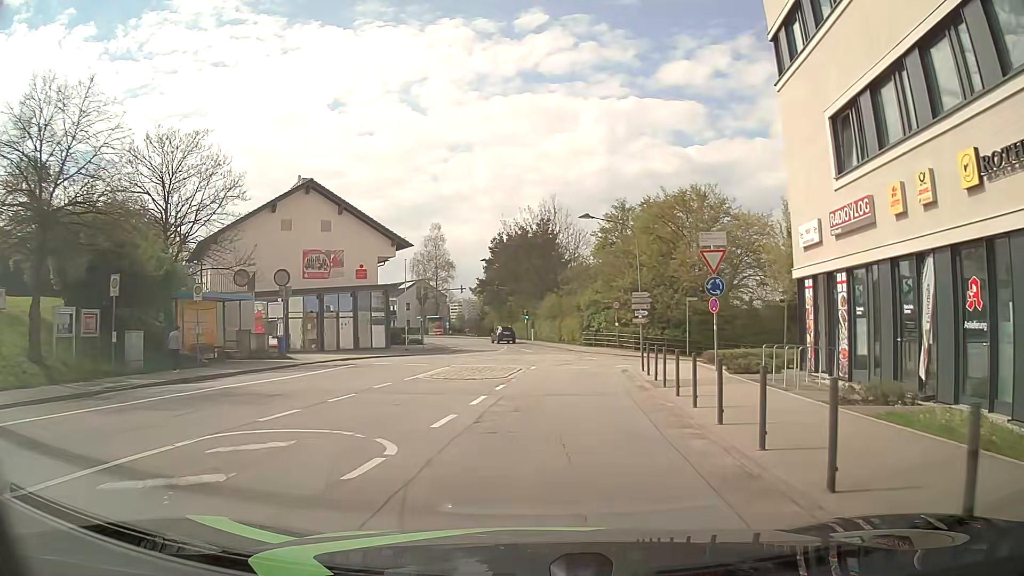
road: unclassified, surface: asphalt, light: Day
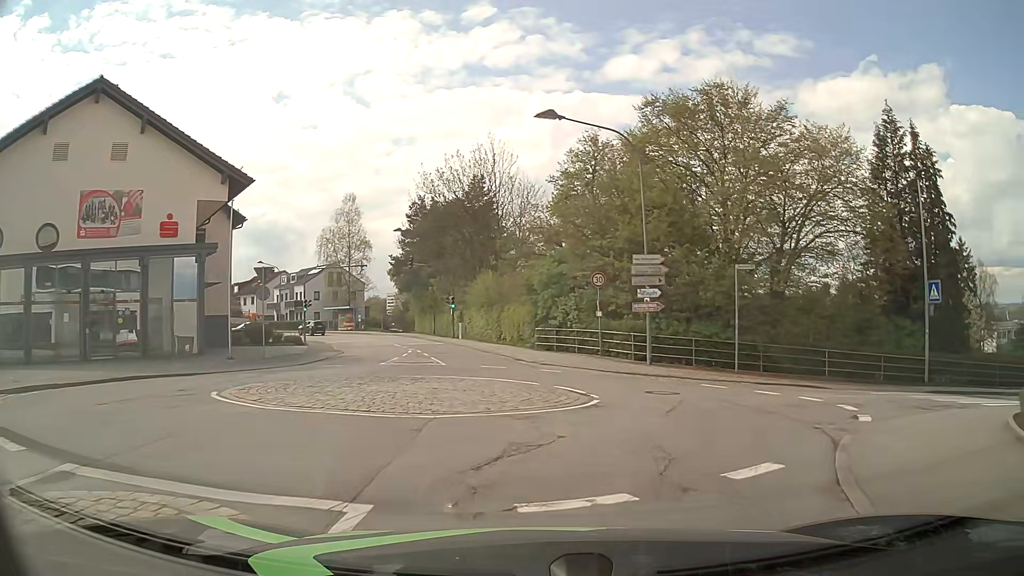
(+1.1, +20.3) m; +4°
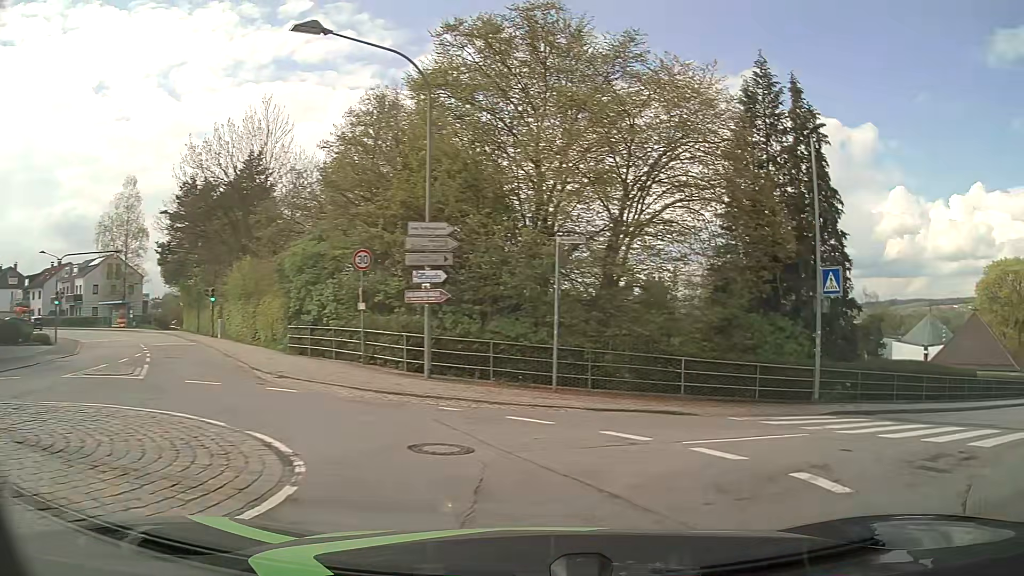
(+1.1, +7.0) m; +20°
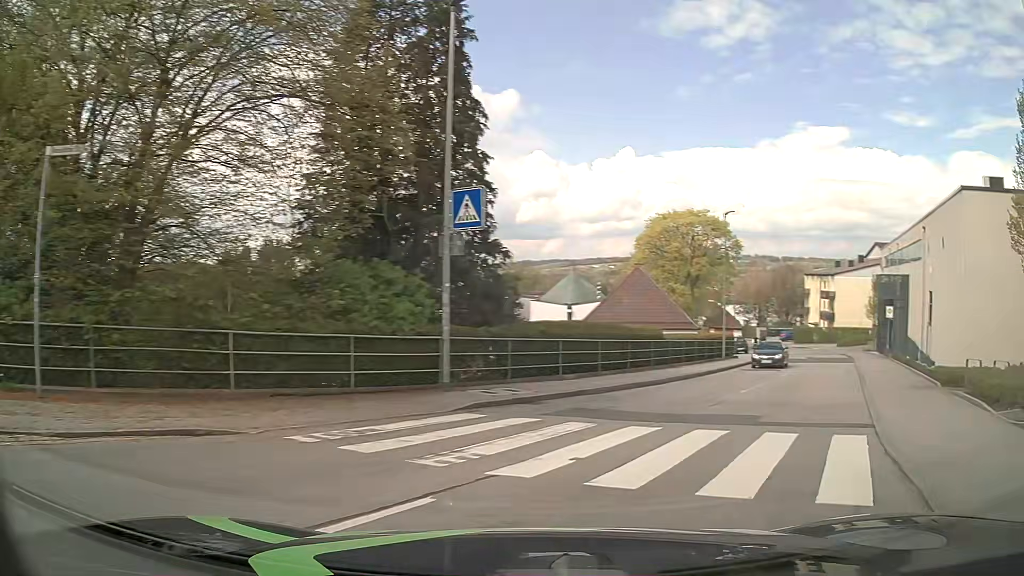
(+1.8, +6.3) m; +33°
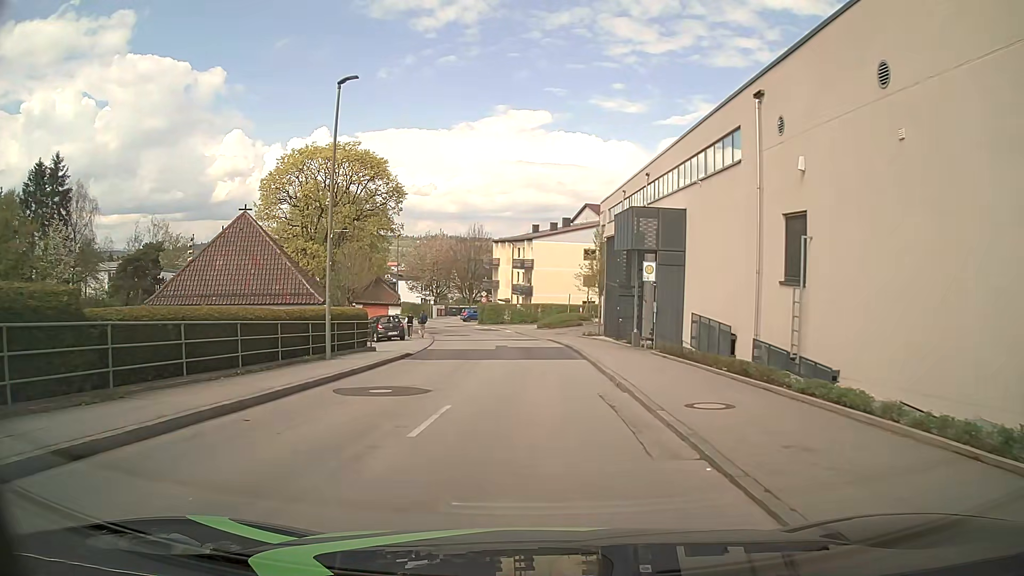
(+6.3, +17.4) m; +26°
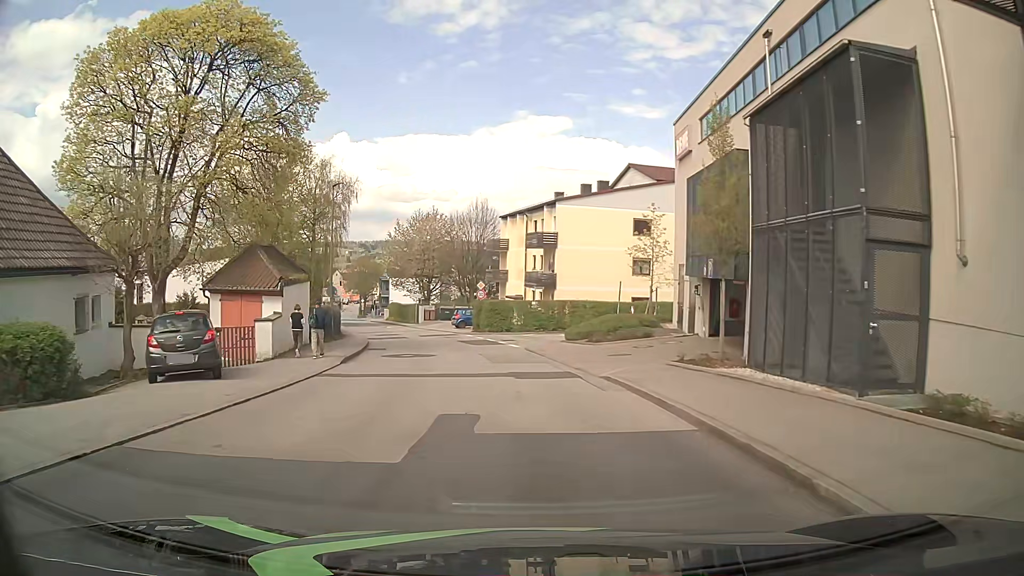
(-0.3, +24.4) m; -2°
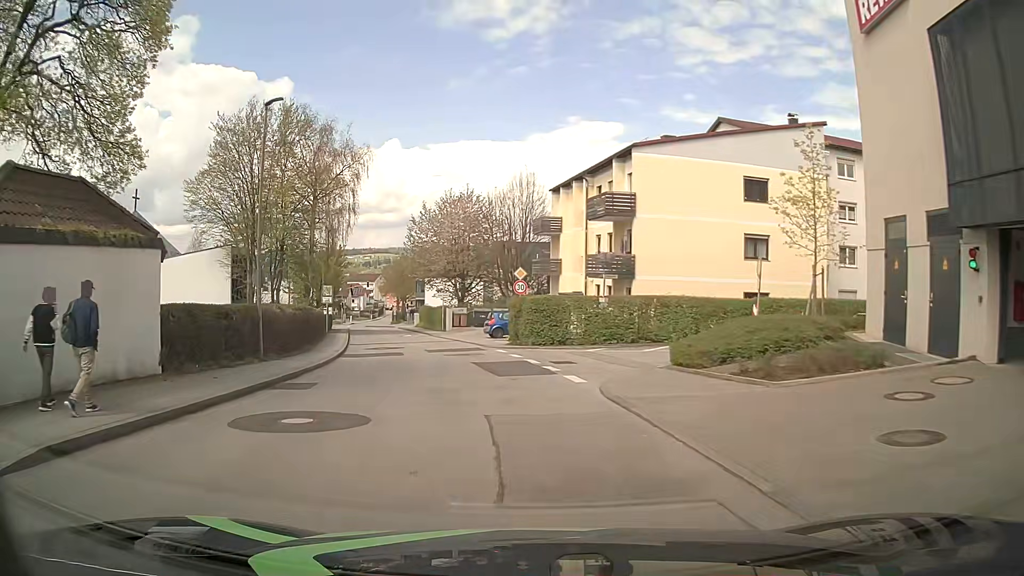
(-0.3, +15.4) m; -4°
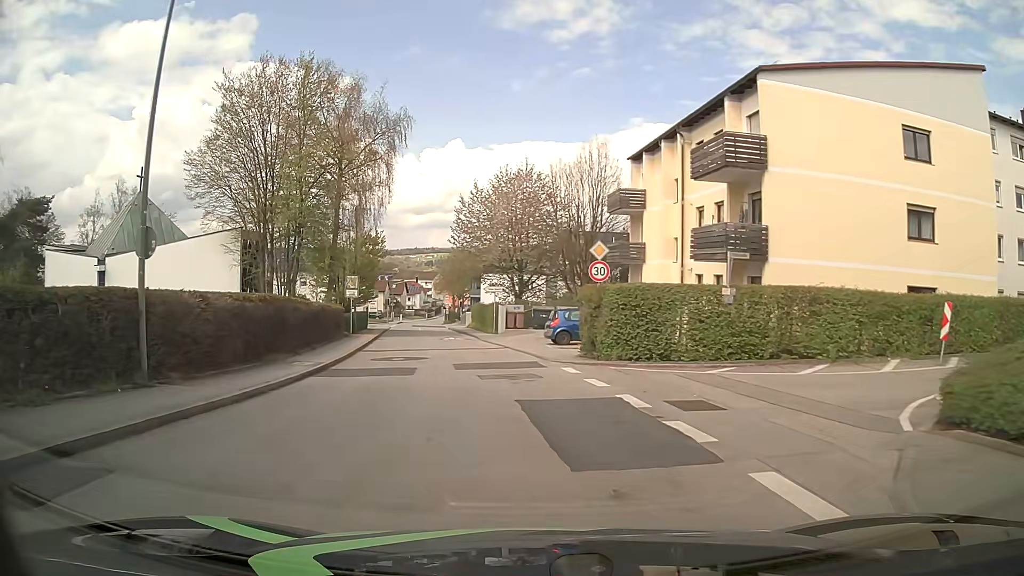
(-0.5, +9.9) m; -6°
(0, +10) (-1, +20) (-3, +30) (-4, +40) (-6, +50) (-7, +59) (-9, +69) (-11, +79) (-12, +89) (-13, +99) m
